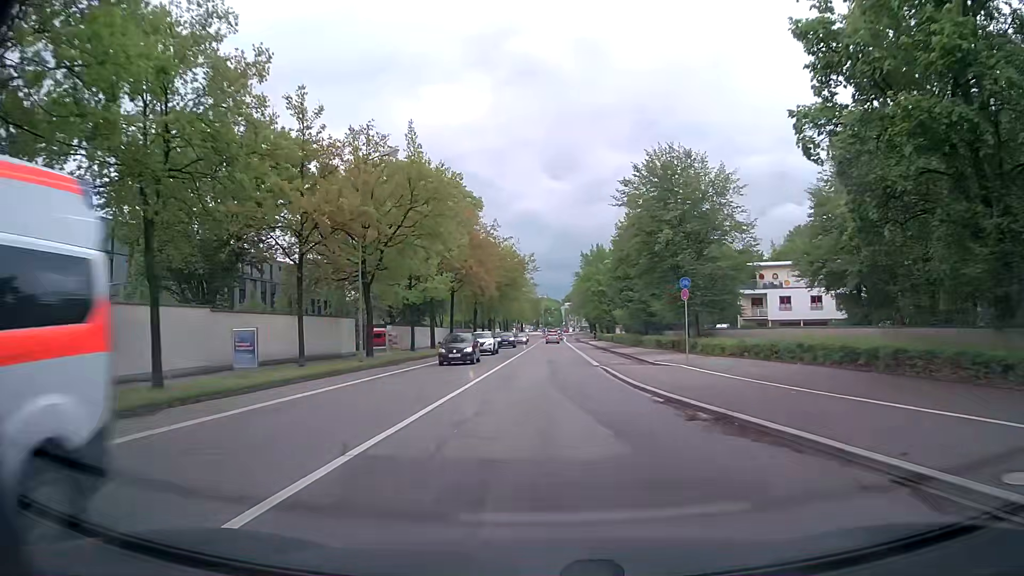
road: secondary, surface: asphalt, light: Day
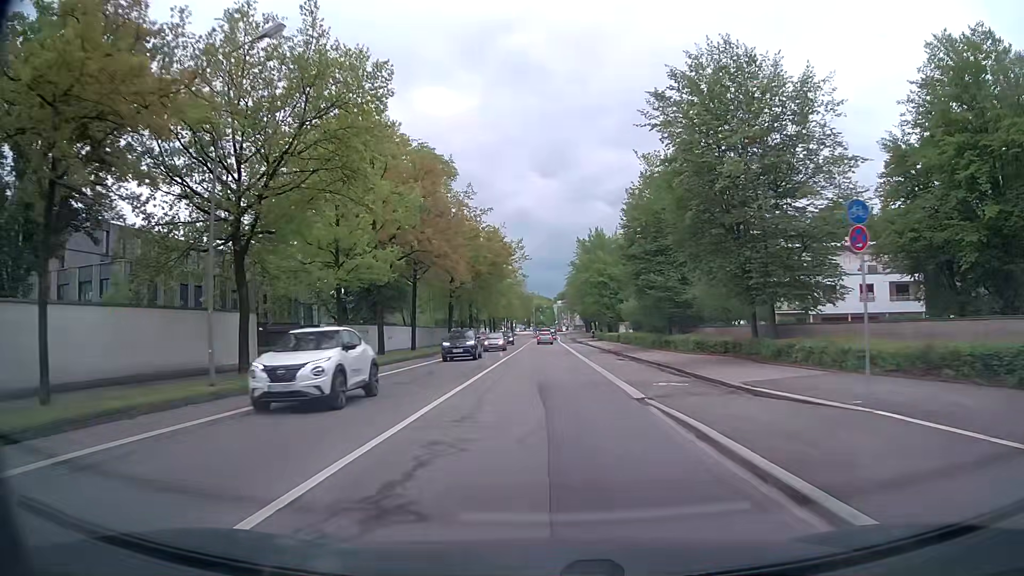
(0.0, +15.1) m; +1°
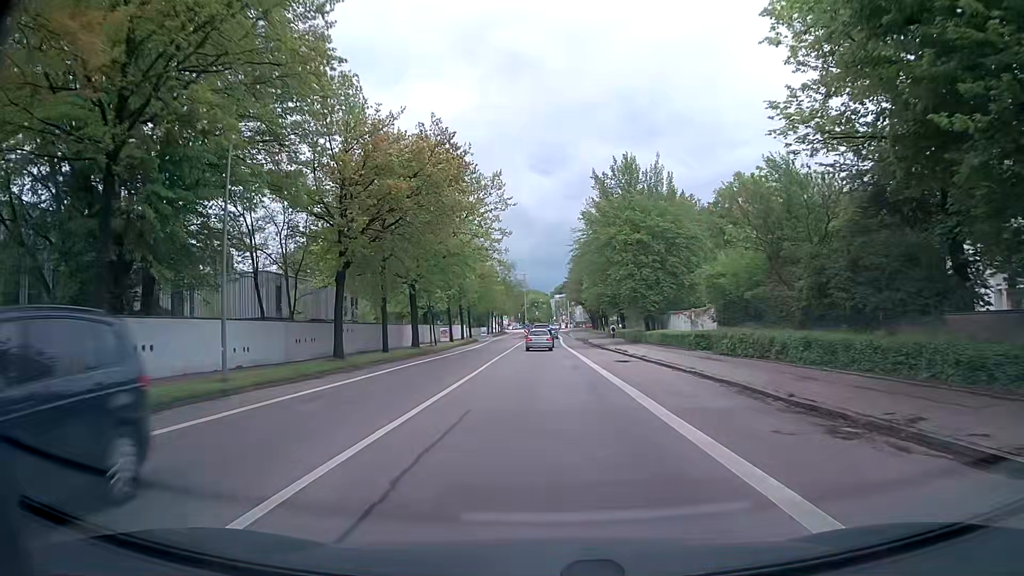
(-0.1, +36.4) m; 0°
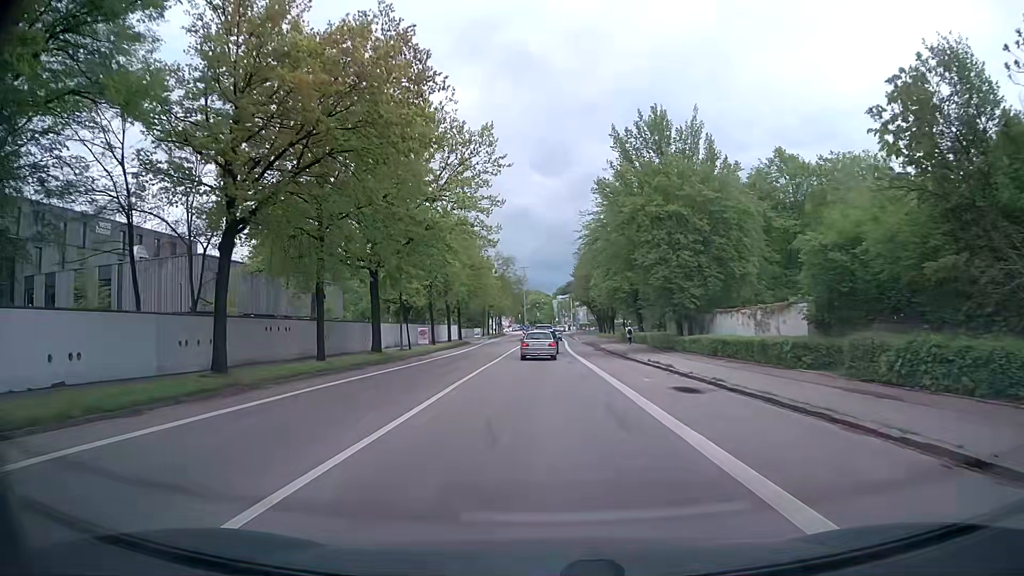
(0.0, +12.5) m; +1°
(0, +10) (0, +20) (0, +30) (0, +40) (0, +50) (0, +60) (0, +70) (0, +80) (0, +90) (0, +100) m
